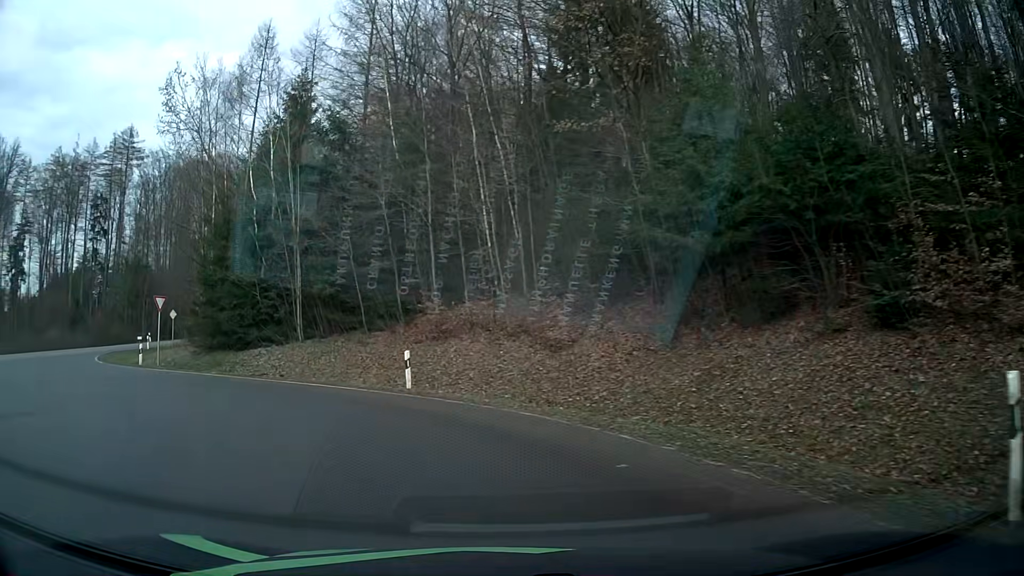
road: tertiary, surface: asphalt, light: Day
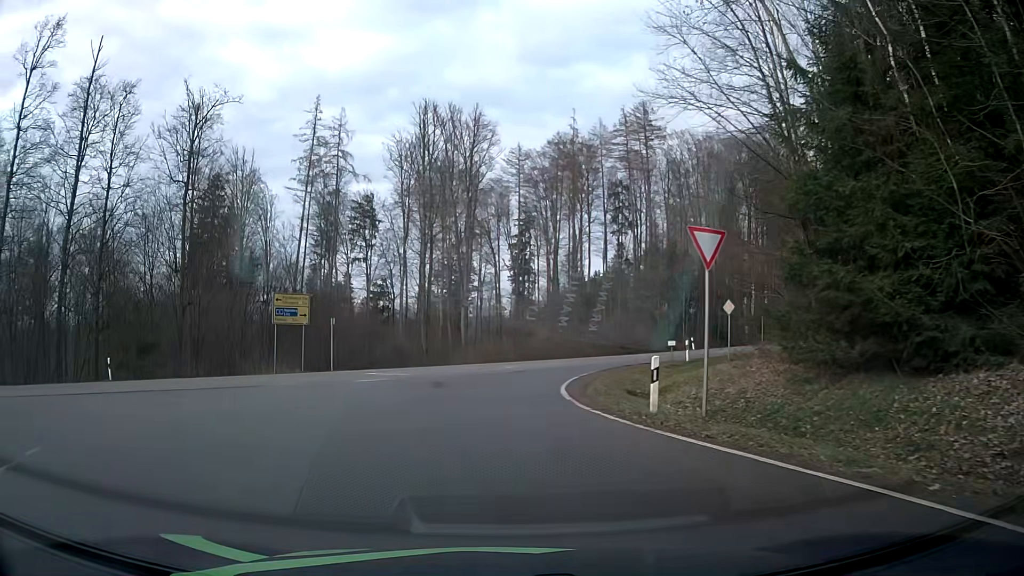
(-9.1, +18.4) m; -48°
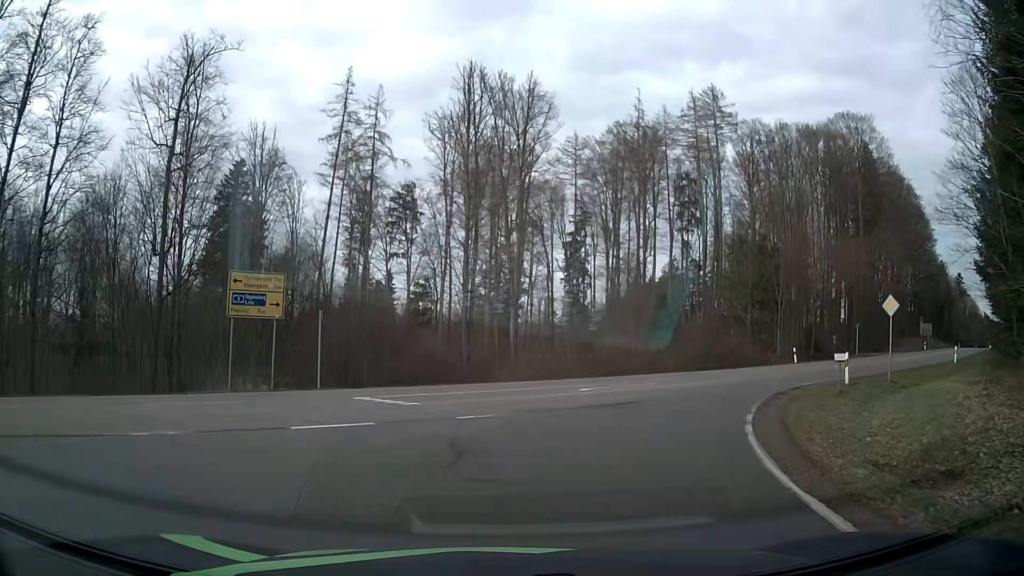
(-0.6, +11.5) m; -4°
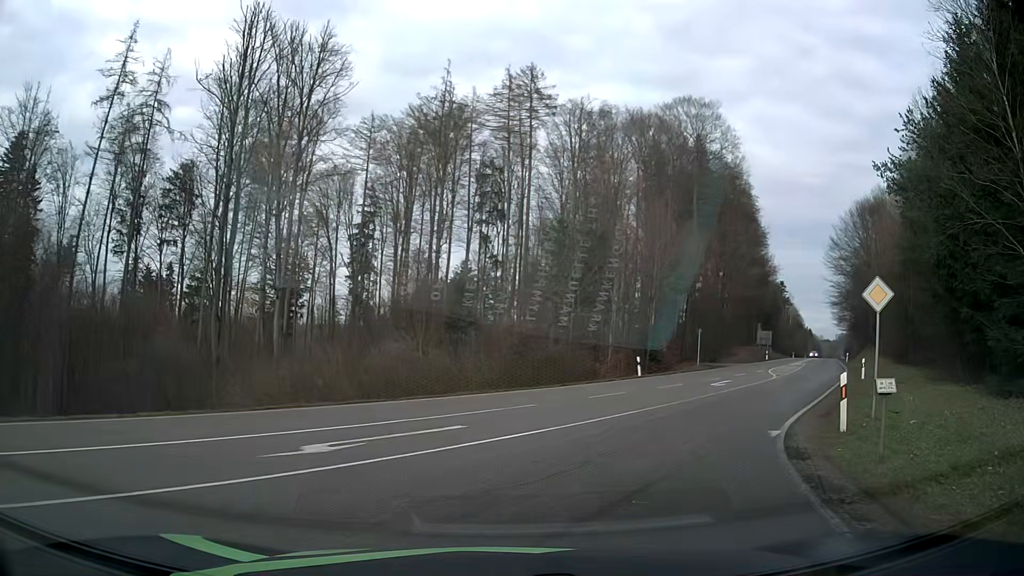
(+1.6, +11.4) m; +18°
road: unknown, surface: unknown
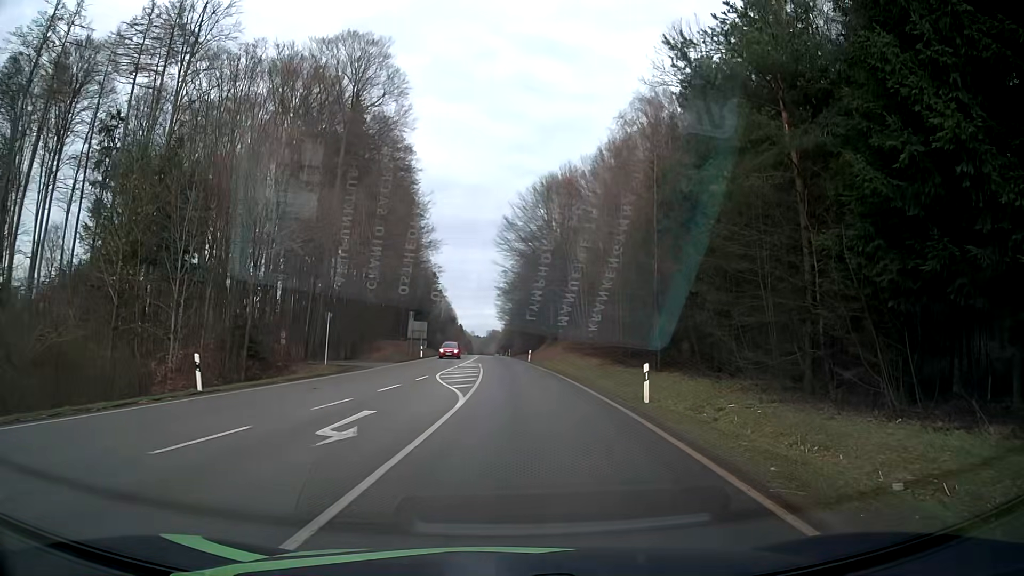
(+5.0, +16.7) m; +31°
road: secondary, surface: asphalt
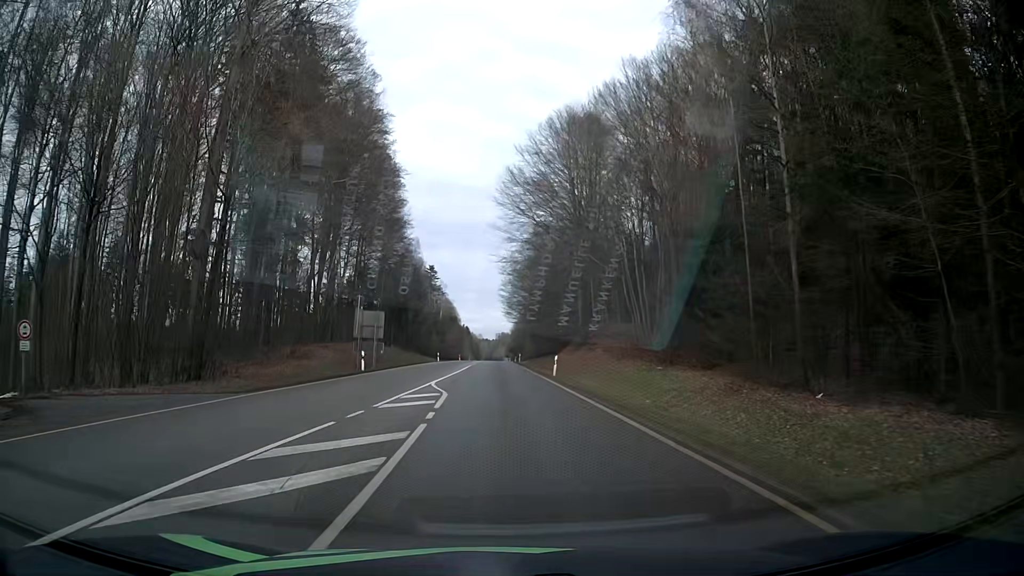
(+0.3, +28.1) m; -1°
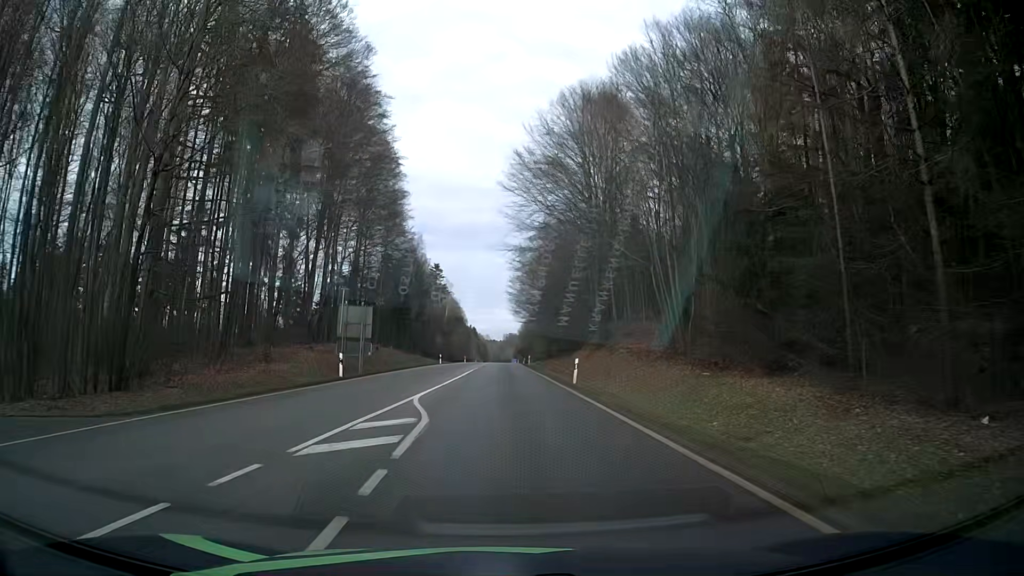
(0.0, +6.5) m; 0°
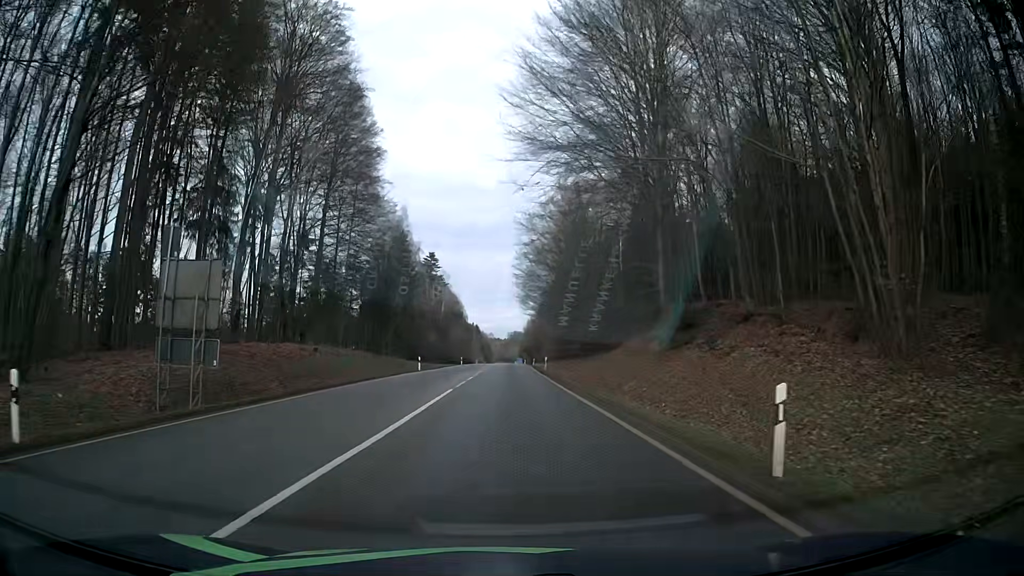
(-0.1, +21.4) m; 0°
(0, +10) (0, +20) (0, +30) (0, +40) (0, +50) (0, +60) (0, +70) (0, +80) (0, +90) (0, +100) m
